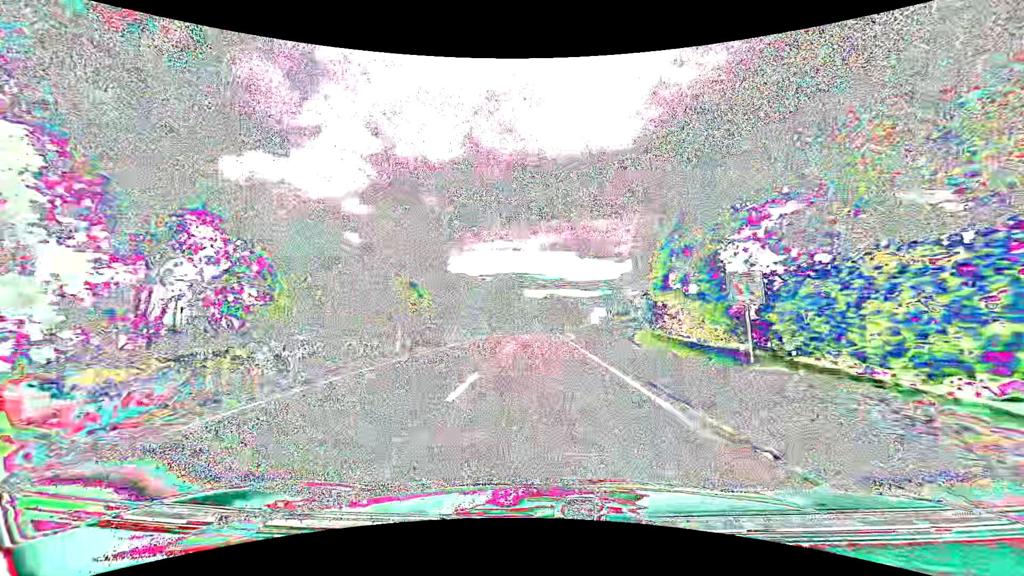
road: tertiary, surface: asphalt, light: Day
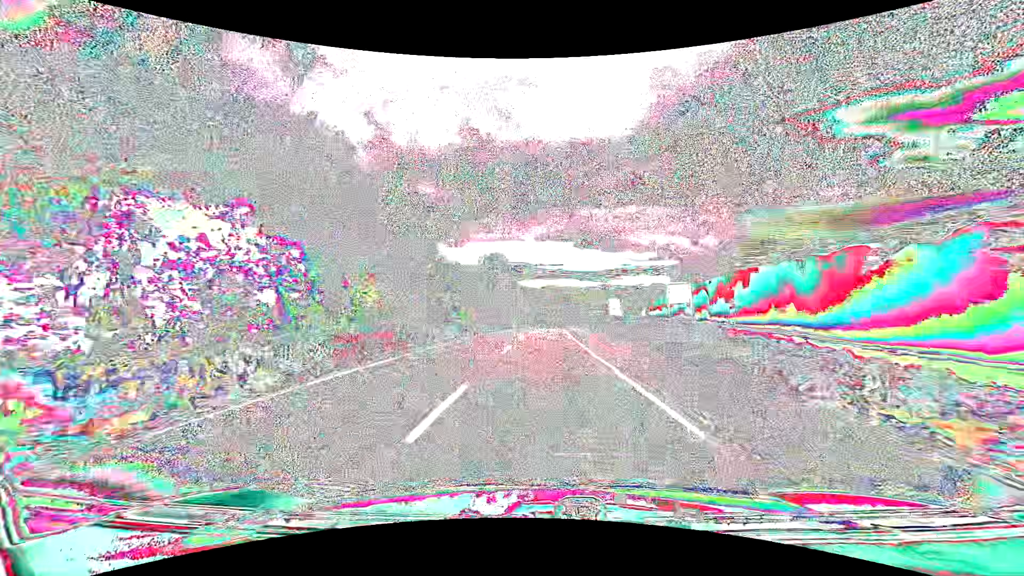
(+0.1, +27.0) m; 0°
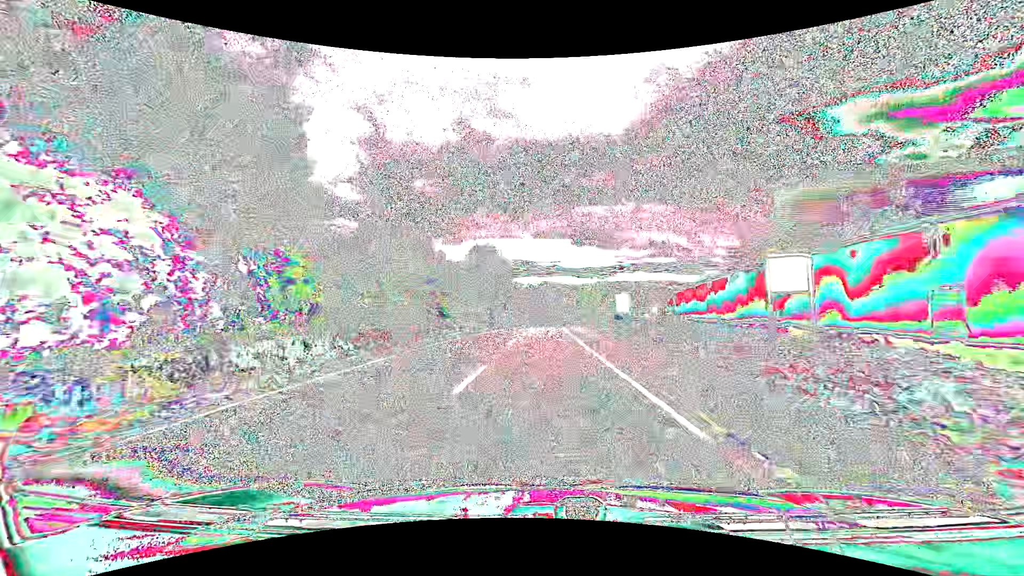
(0.0, +9.1) m; 0°
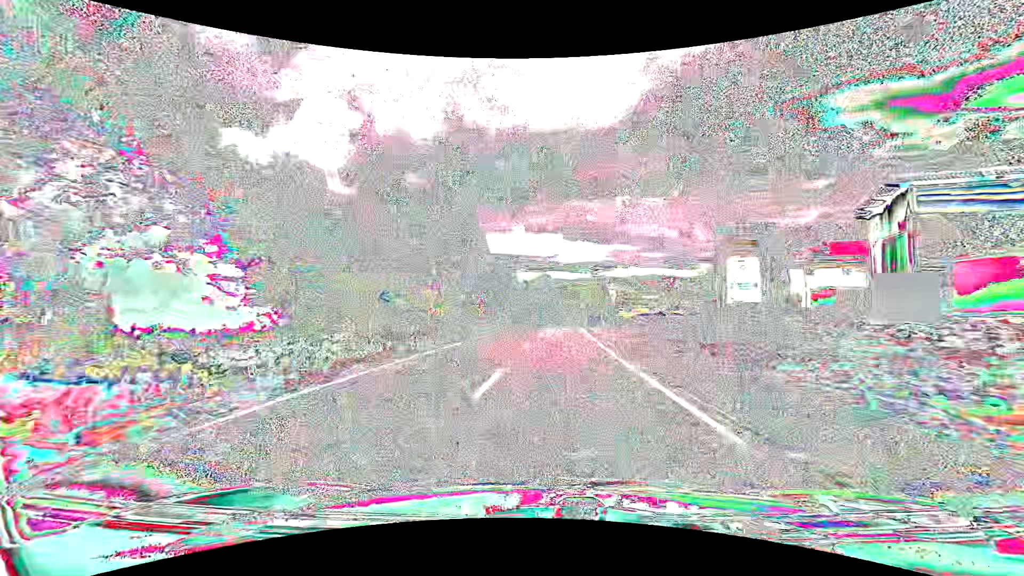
(+0.2, +36.6) m; +1°
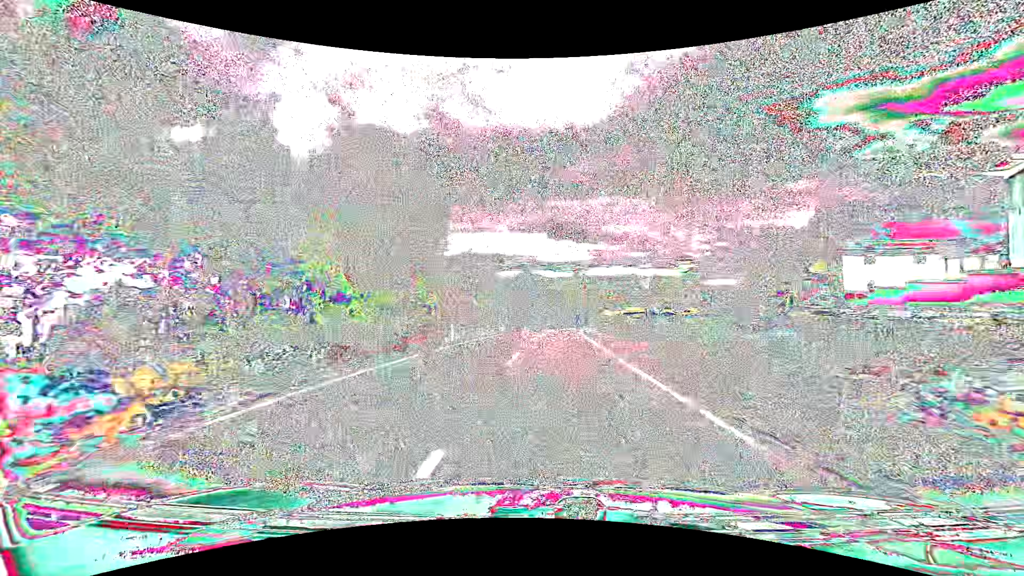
(+0.2, +18.6) m; +2°
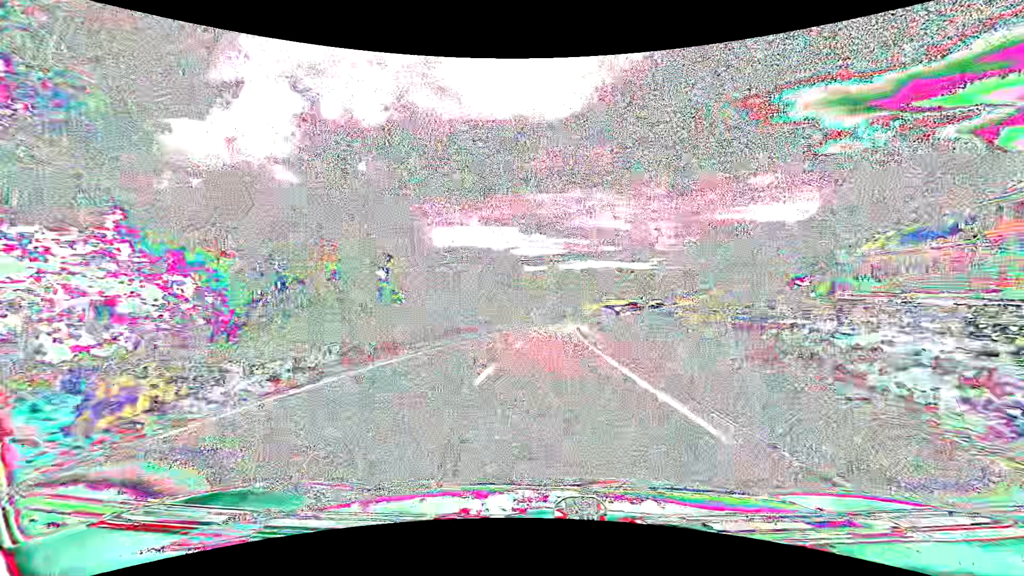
(+0.8, +28.1) m; +3°
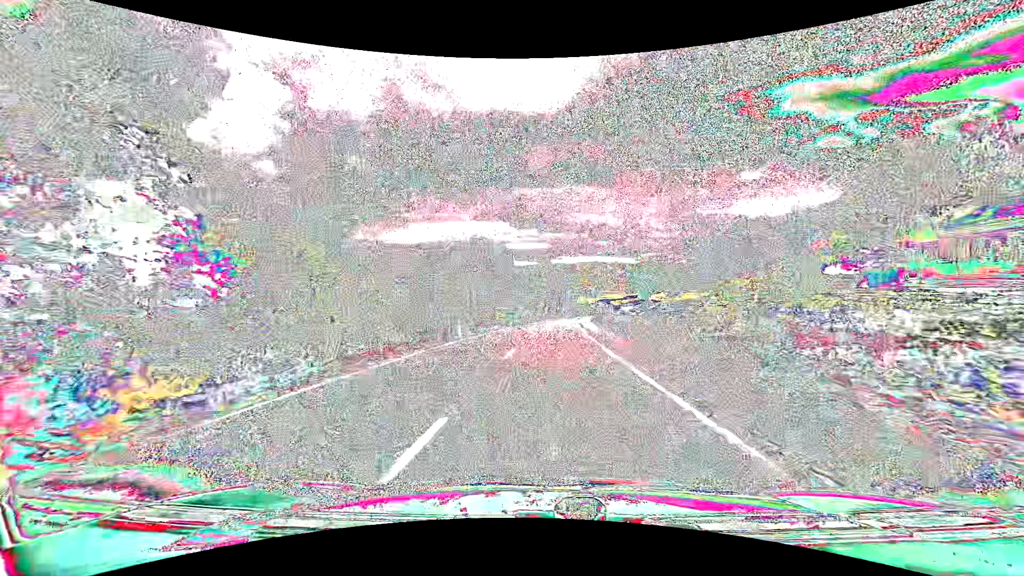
(+0.2, +18.9) m; +1°
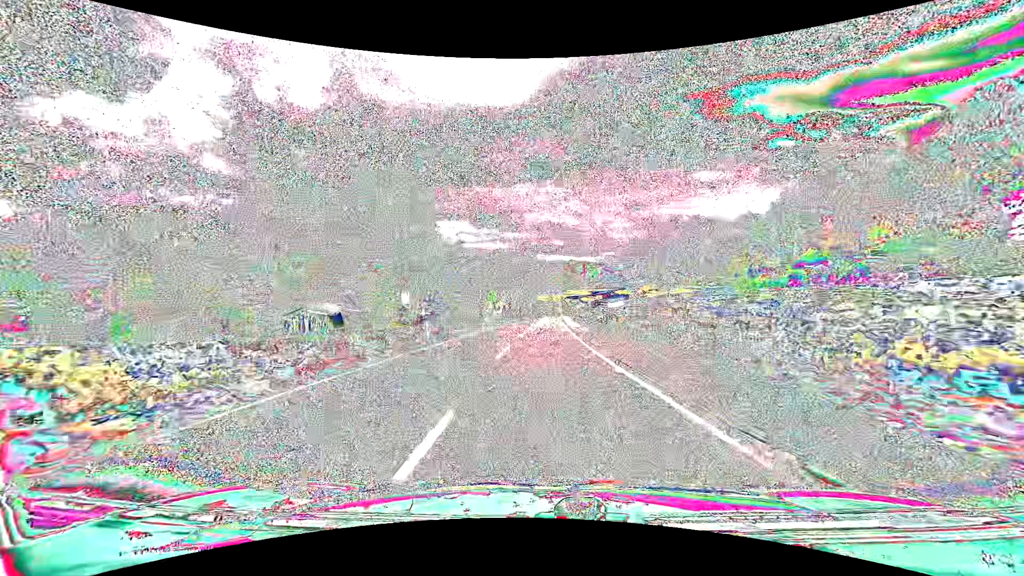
(+1.6, +47.6) m; +4°
(0, +10) (0, +20) (0, +30) (0, +40) (+1, +50) (+1, +60) (+1, +70) (+2, +80) (+2, +90) (+3, +100) m
